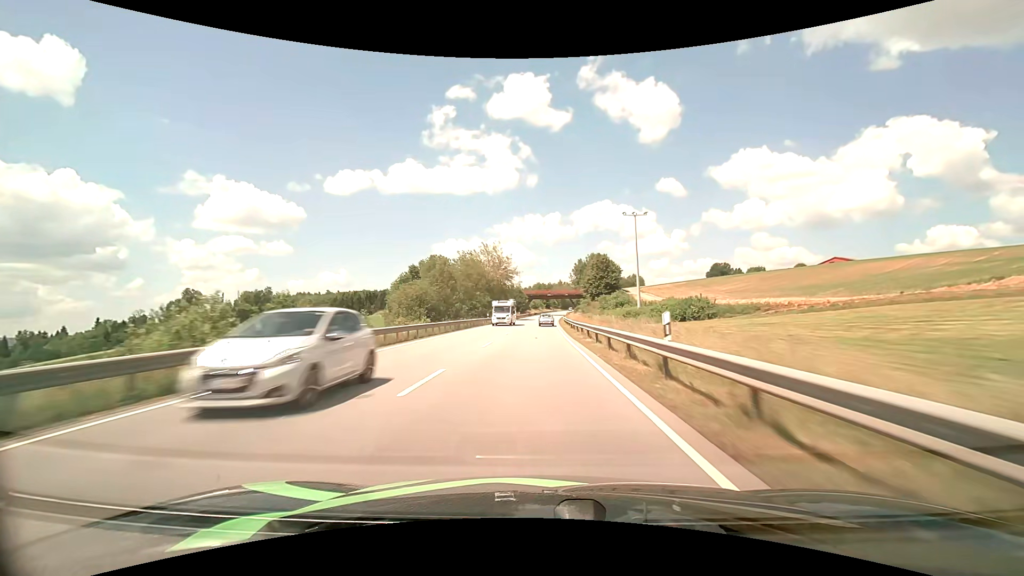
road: primary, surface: asphalt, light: Day
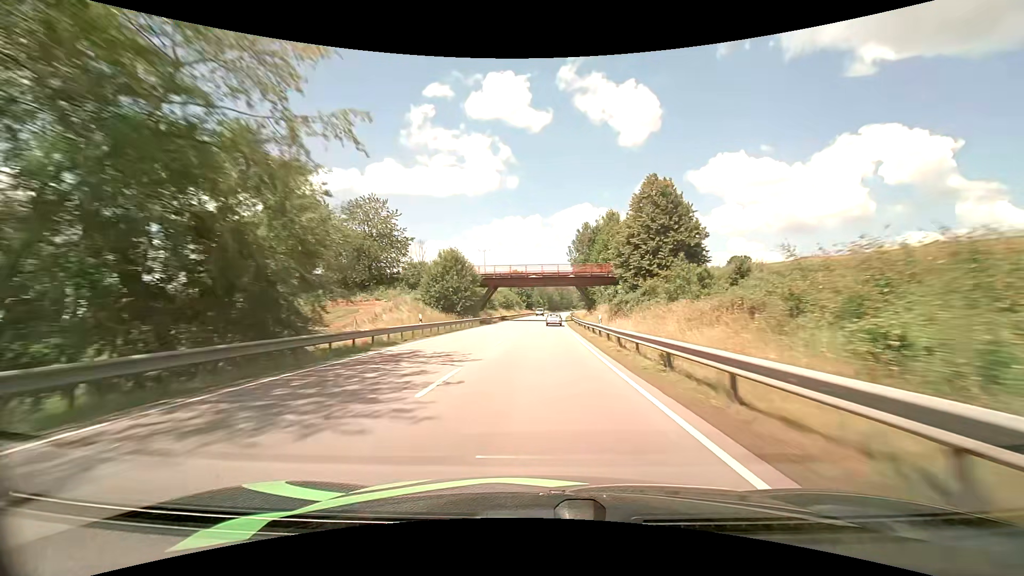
(+1.3, +82.3) m; +2°
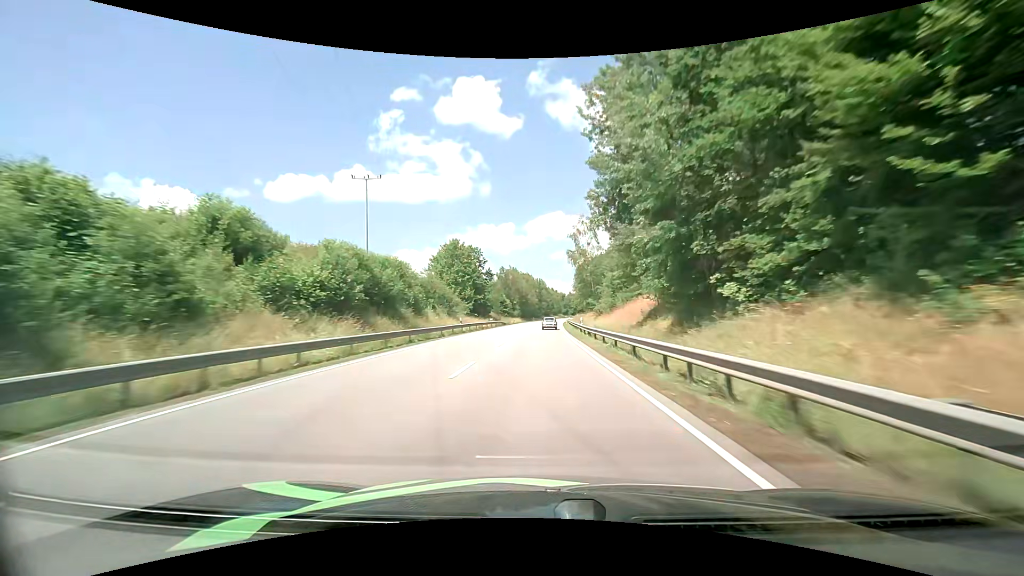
(+2.4, +79.5) m; +2°
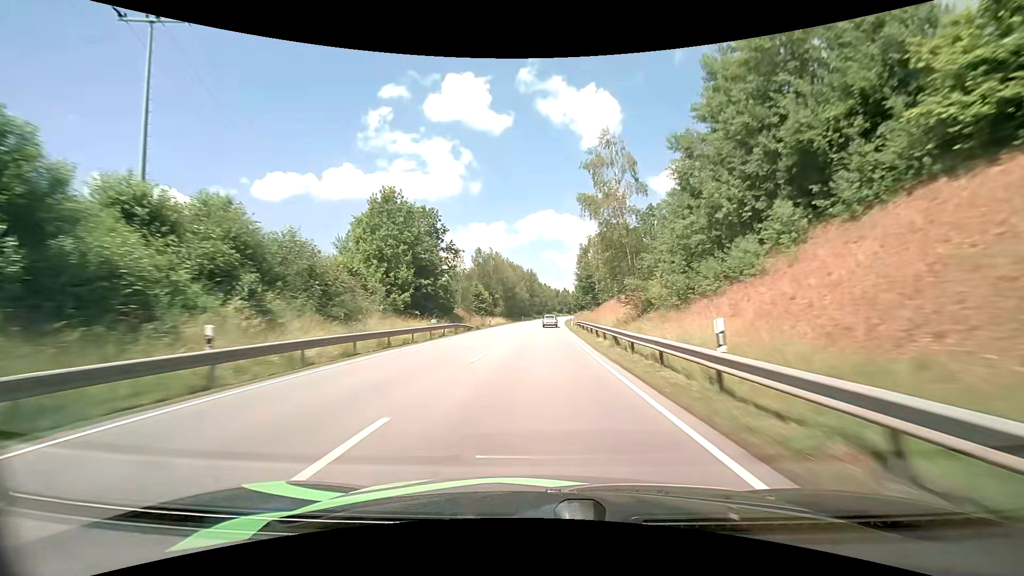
(+0.6, +31.9) m; +2°
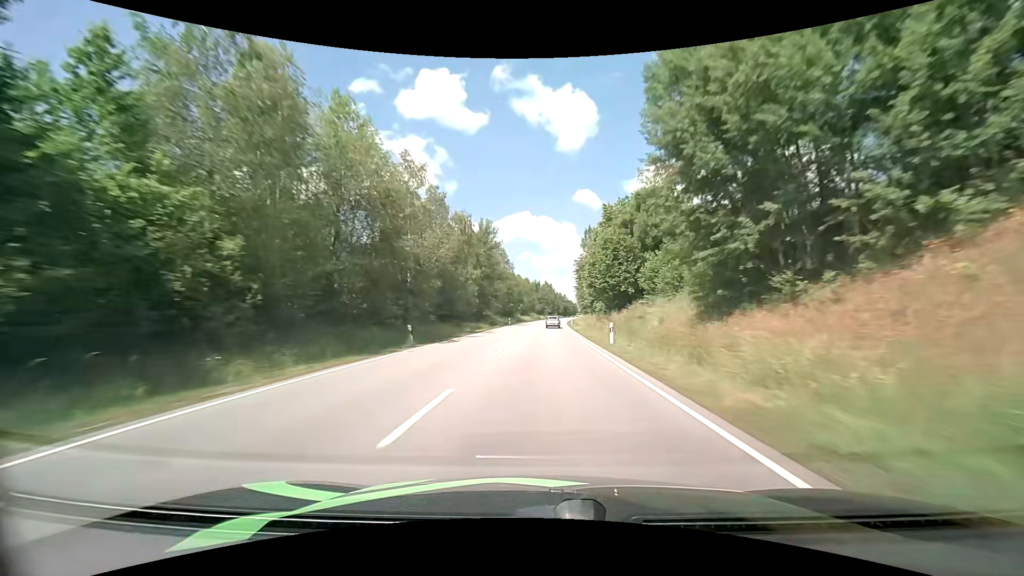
(+1.5, +79.8) m; +3°
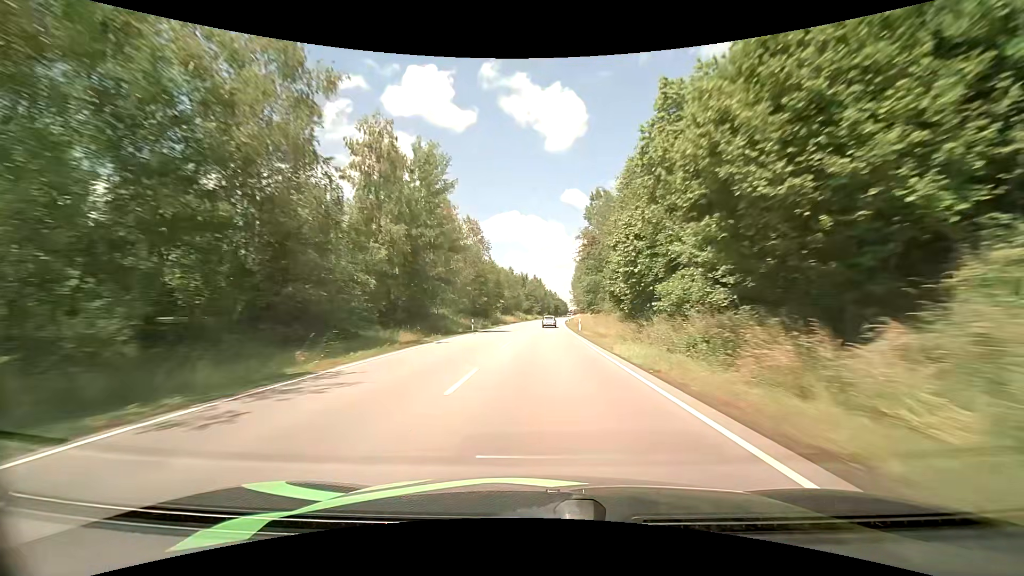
(+0.3, +32.1) m; +2°
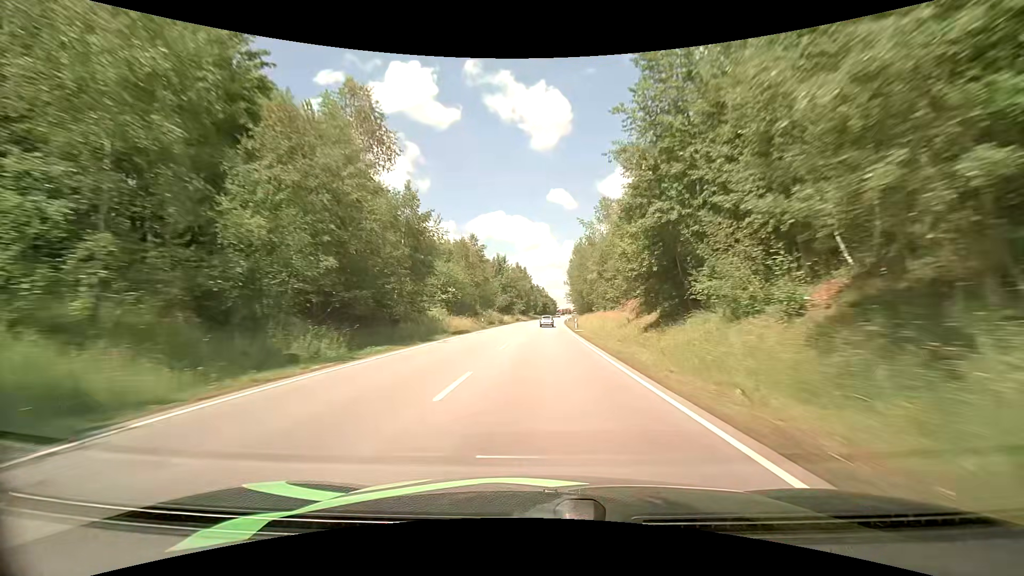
(+0.5, +47.6) m; +1°
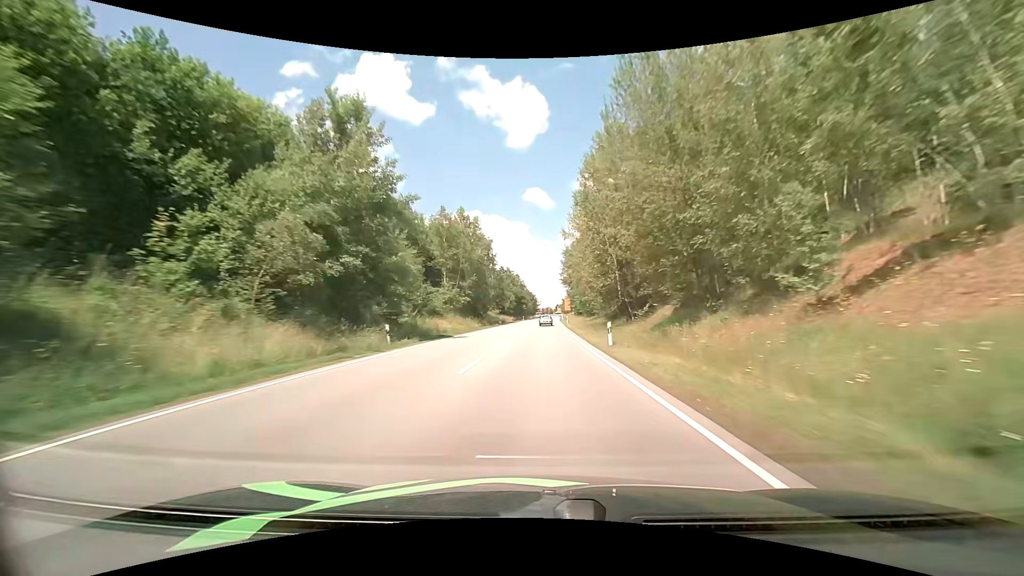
(+2.1, +79.0) m; +3°
